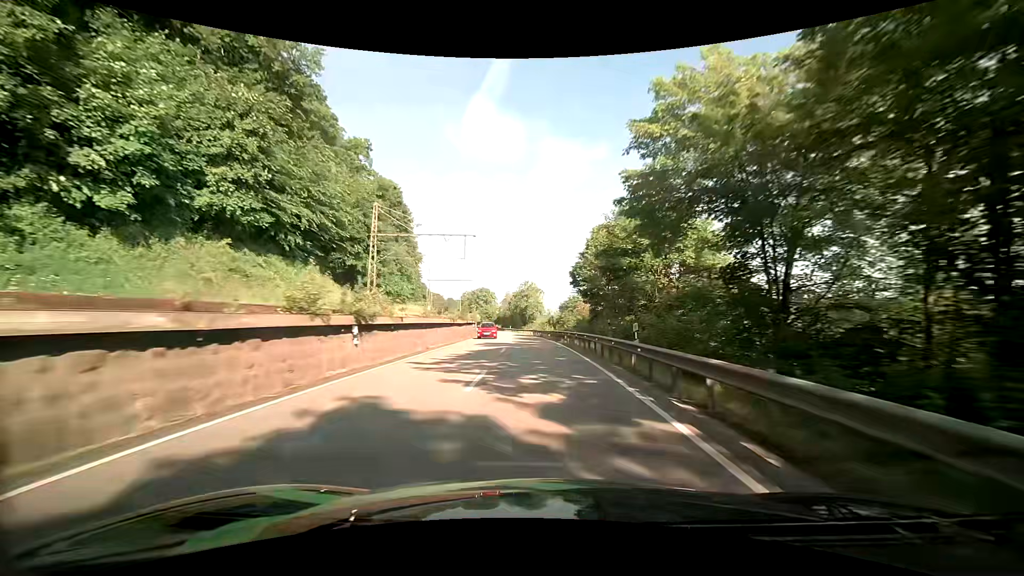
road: primary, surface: asphalt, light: Day
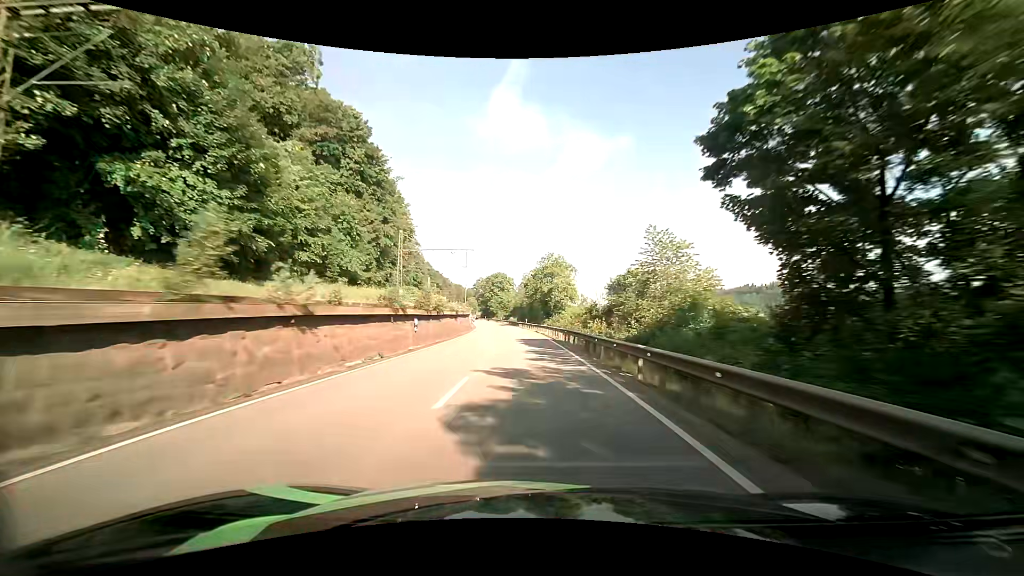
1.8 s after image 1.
(-0.9, +37.7) m; -3°
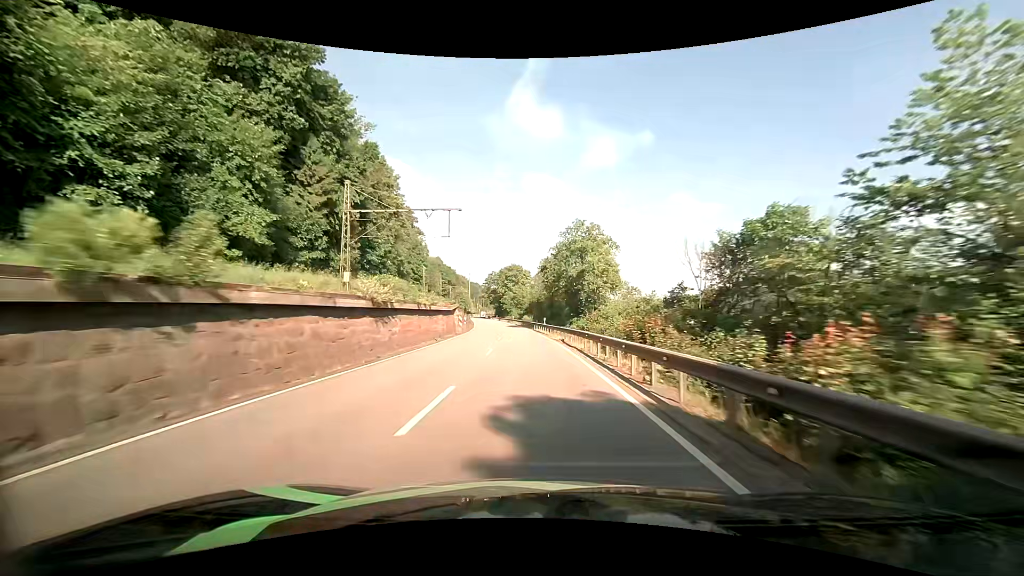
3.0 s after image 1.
(-0.6, +25.8) m; -2°
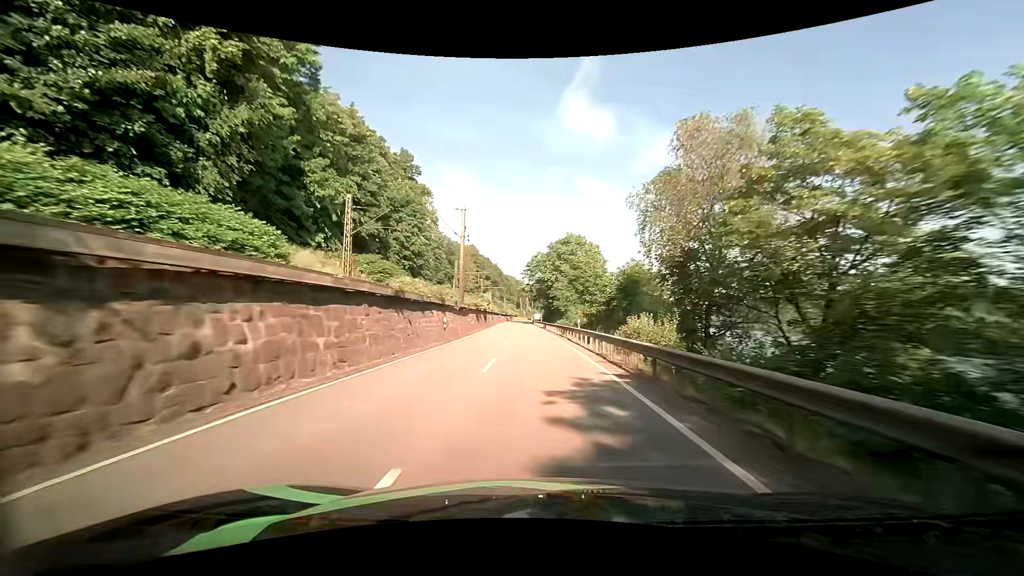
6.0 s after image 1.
(-4.2, +64.9) m; -6°
(0, +10) (0, +20) (0, +30) (-1, +40) (-1, +50) (-2, +60) (-2, +70) (-2, +80) (-3, +90) (-3, +100) m
